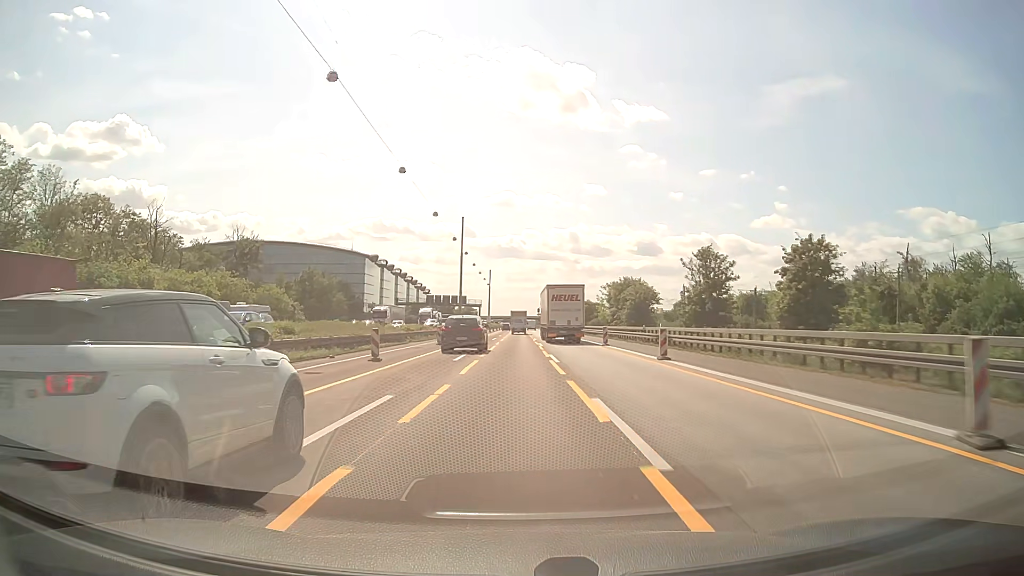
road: motorway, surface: asphalt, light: Day
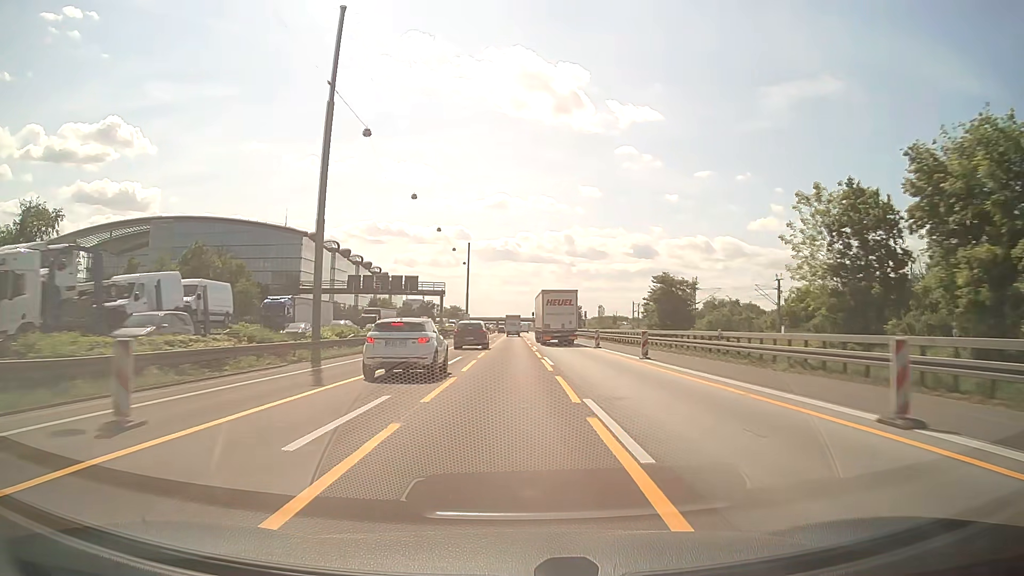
(+0.4, +71.4) m; 0°
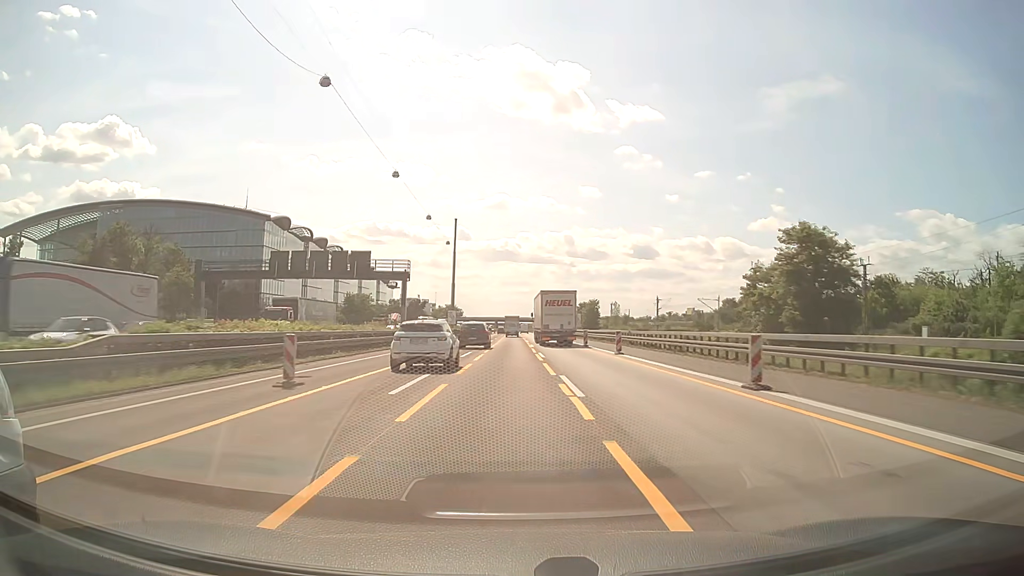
(0.0, +29.5) m; 0°
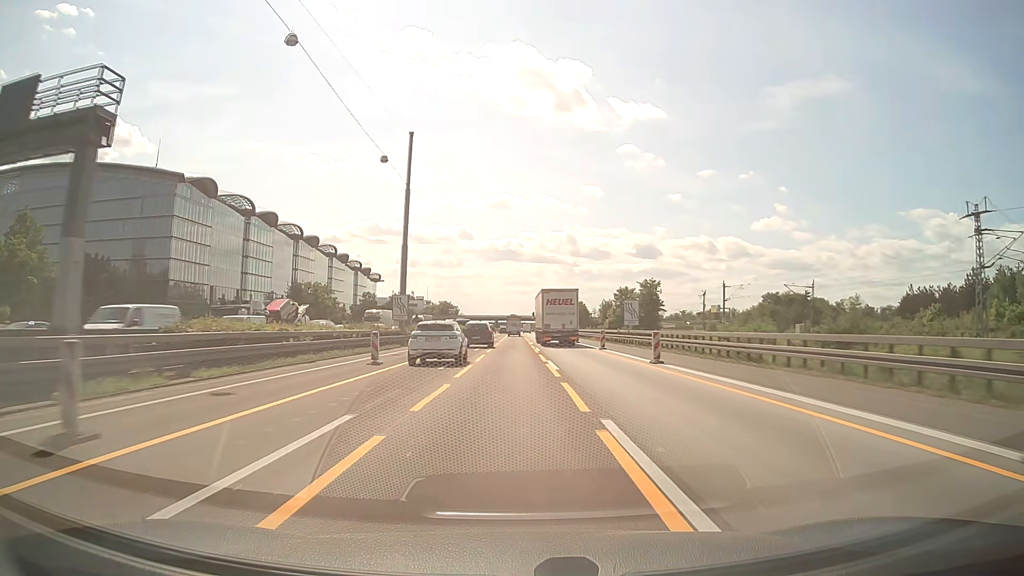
(0.0, +45.5) m; 0°
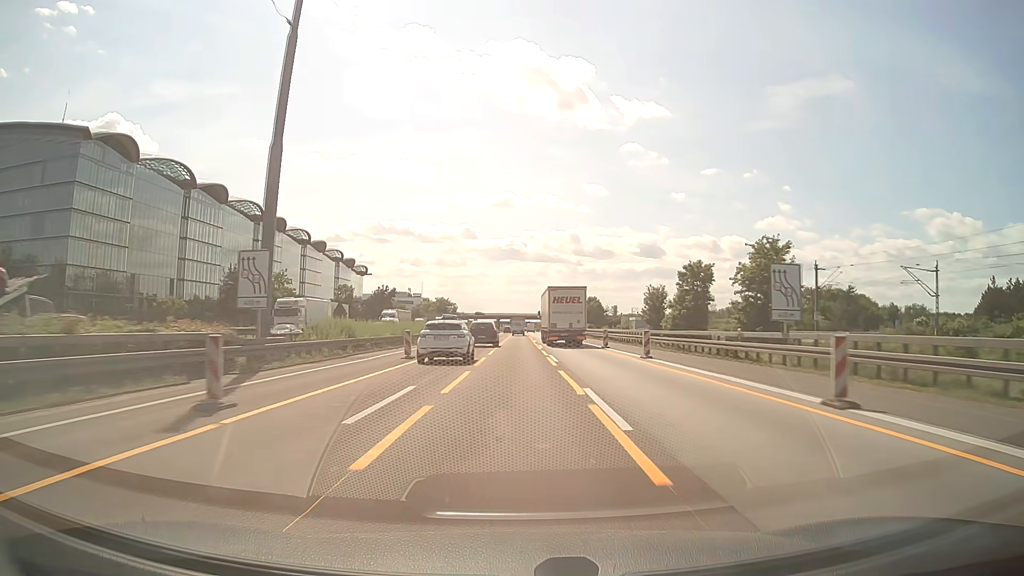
(-0.1, +31.2) m; 0°
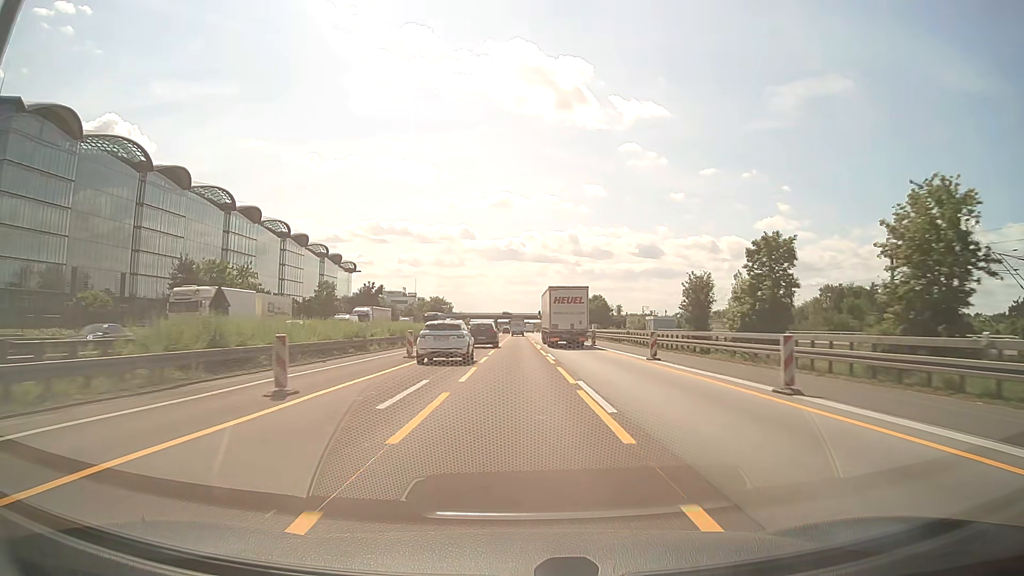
(0.0, +15.8) m; 0°
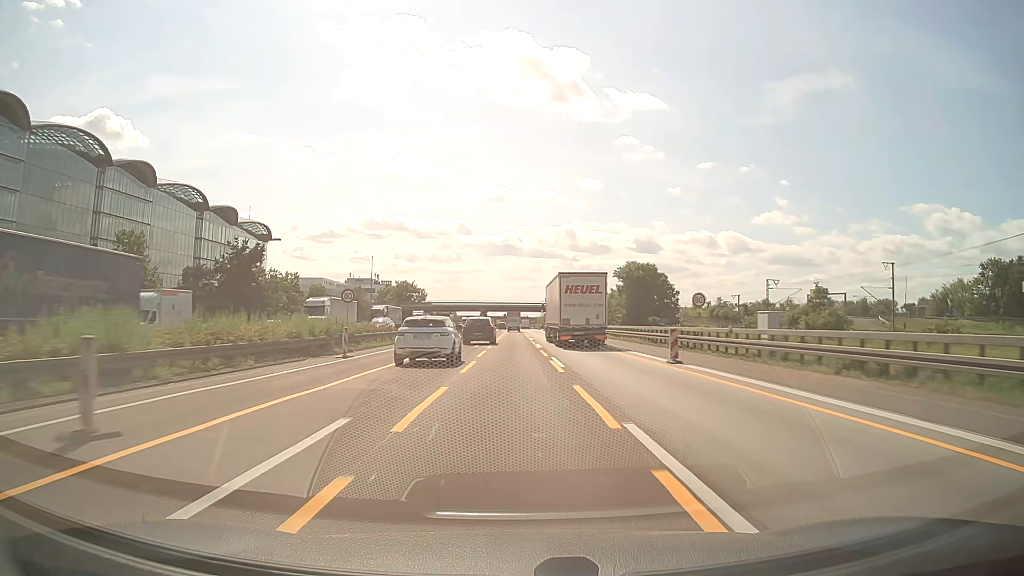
(+0.3, +79.7) m; 0°
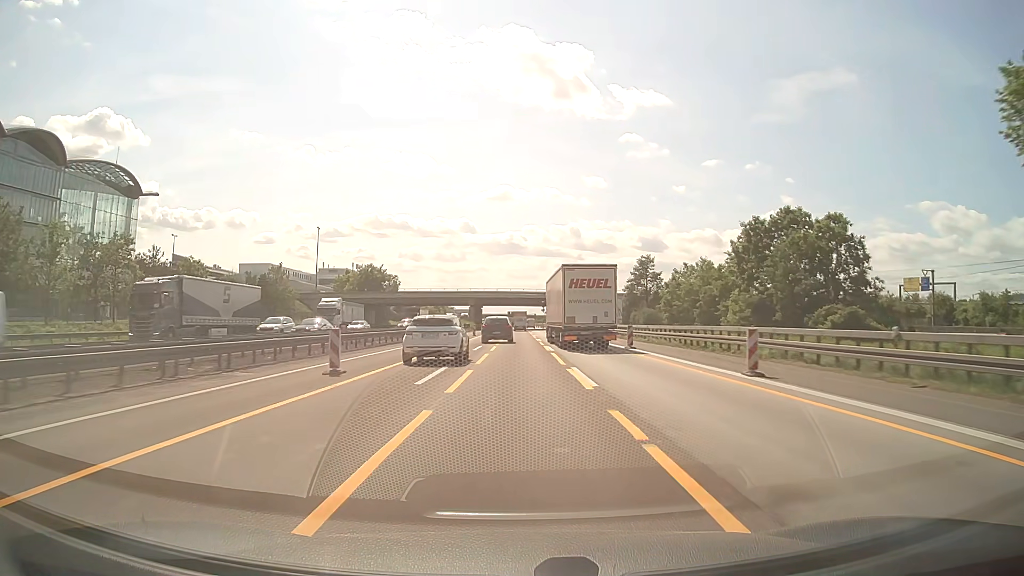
(-0.3, +60.4) m; -1°
(0, +10) (0, +20) (0, +30) (0, +40) (0, +50) (0, +60) (0, +70) (0, +80) (0, +90) (0, +100) m
